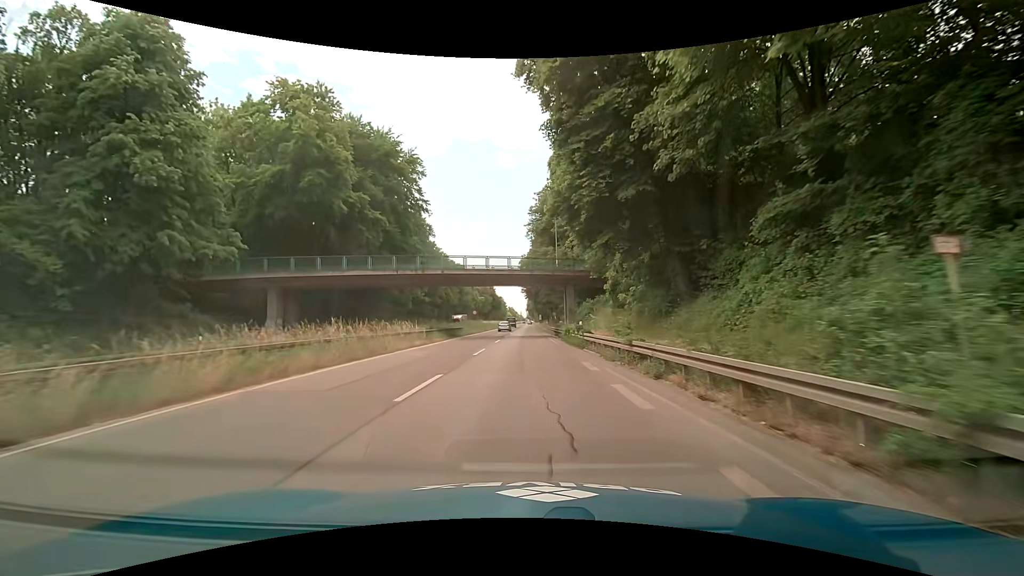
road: trunk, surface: asphalt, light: Day
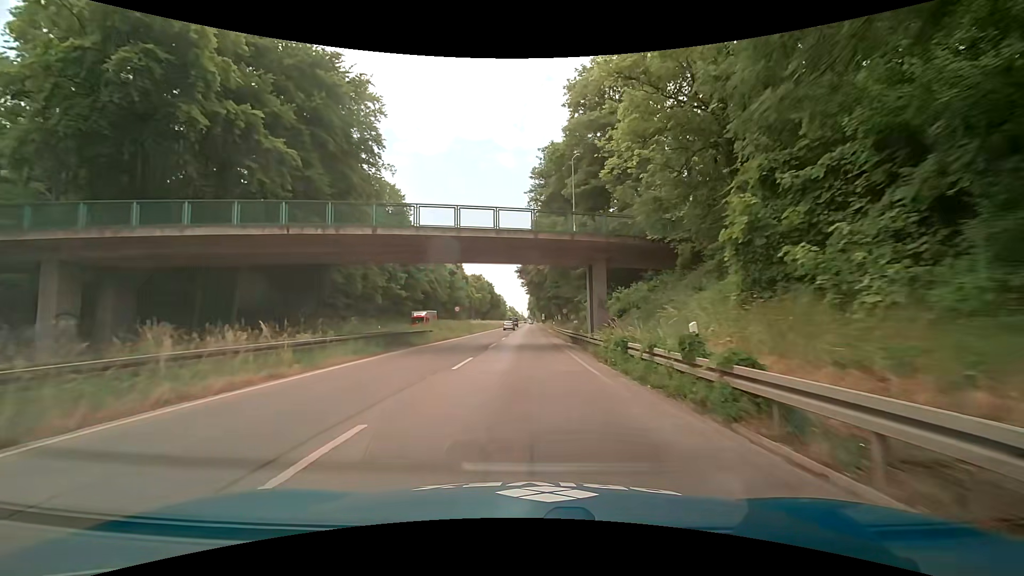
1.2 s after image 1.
(+0.1, +18.4) m; 0°
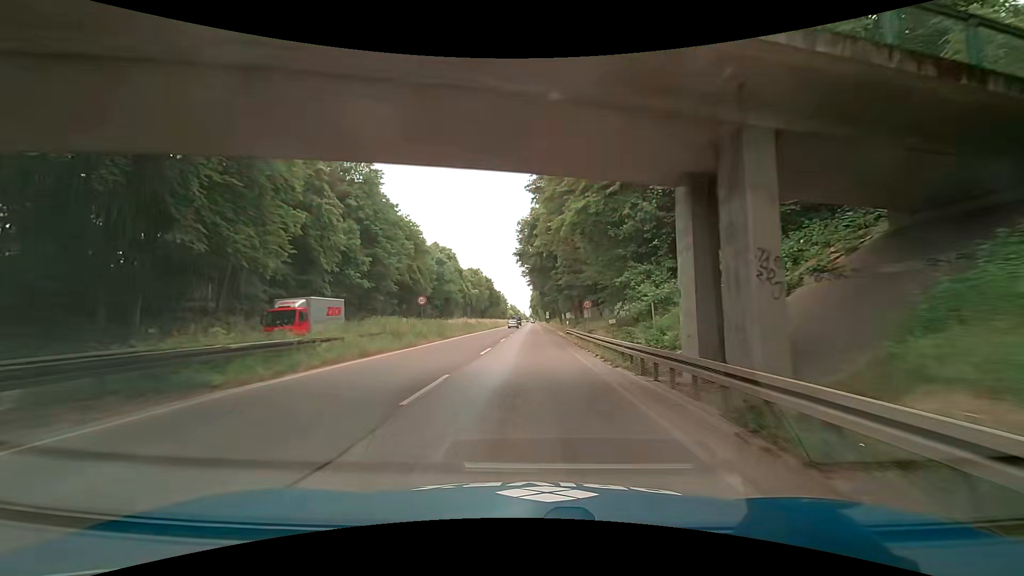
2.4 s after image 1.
(+0.1, +18.4) m; 0°
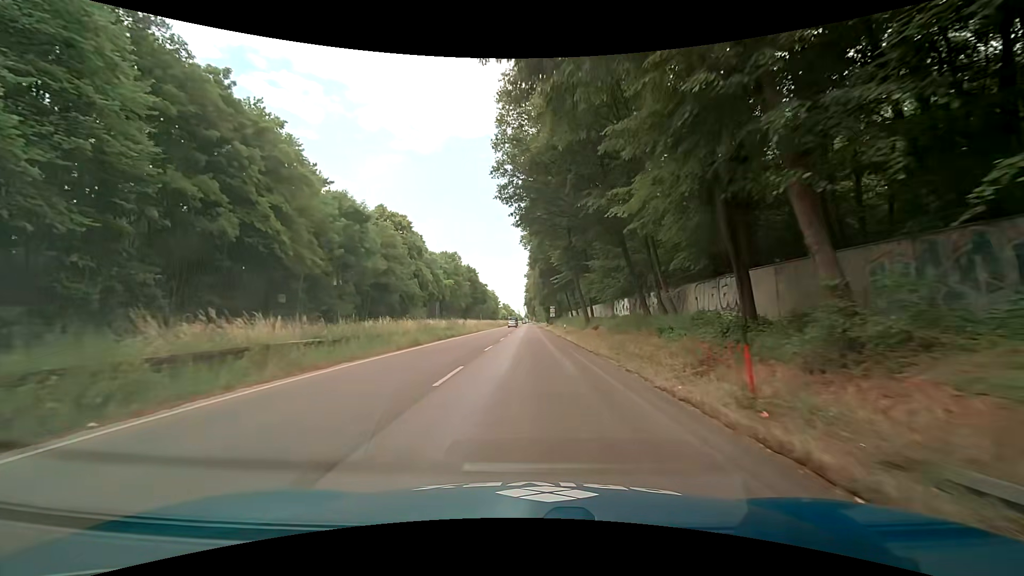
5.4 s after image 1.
(+0.5, +45.9) m; +1°
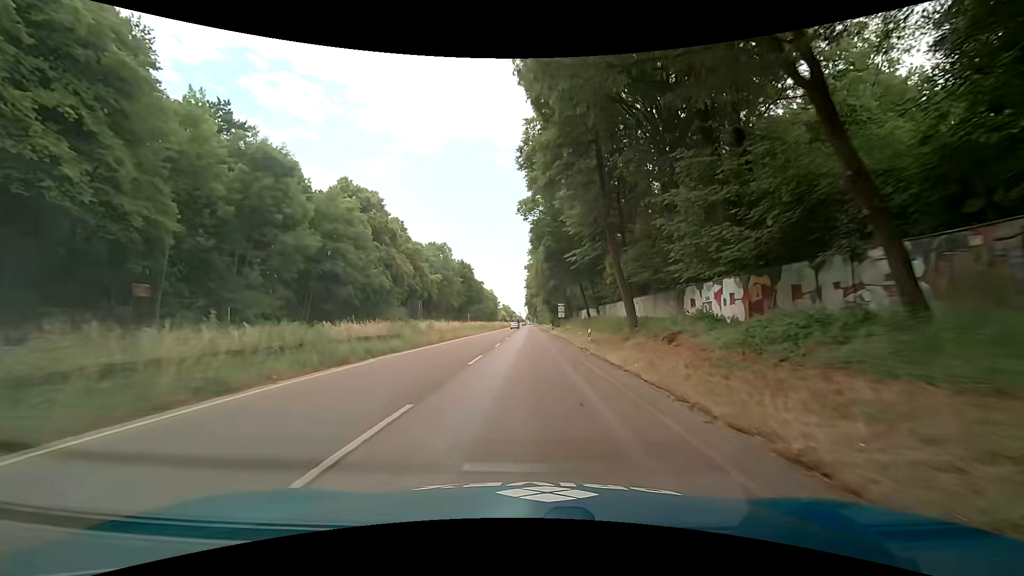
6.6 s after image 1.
(0.0, +18.4) m; 0°
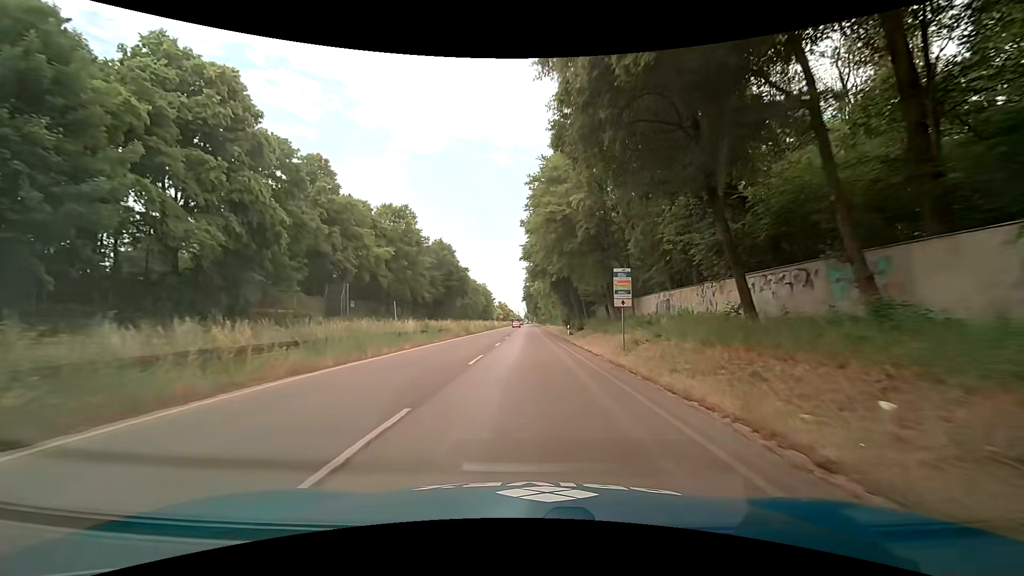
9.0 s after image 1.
(-0.2, +36.7) m; 0°
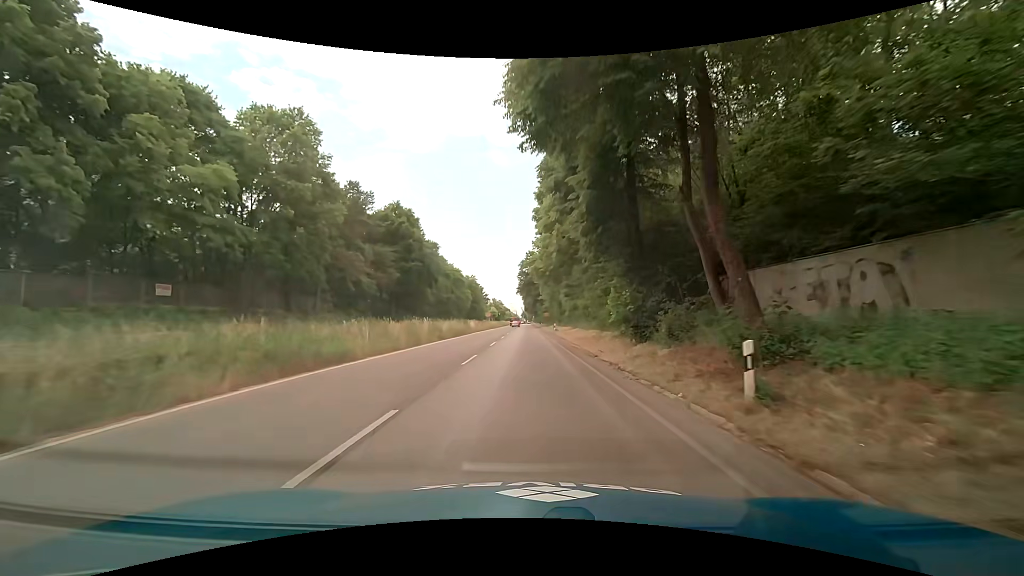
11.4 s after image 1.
(+0.1, +36.6) m; 0°
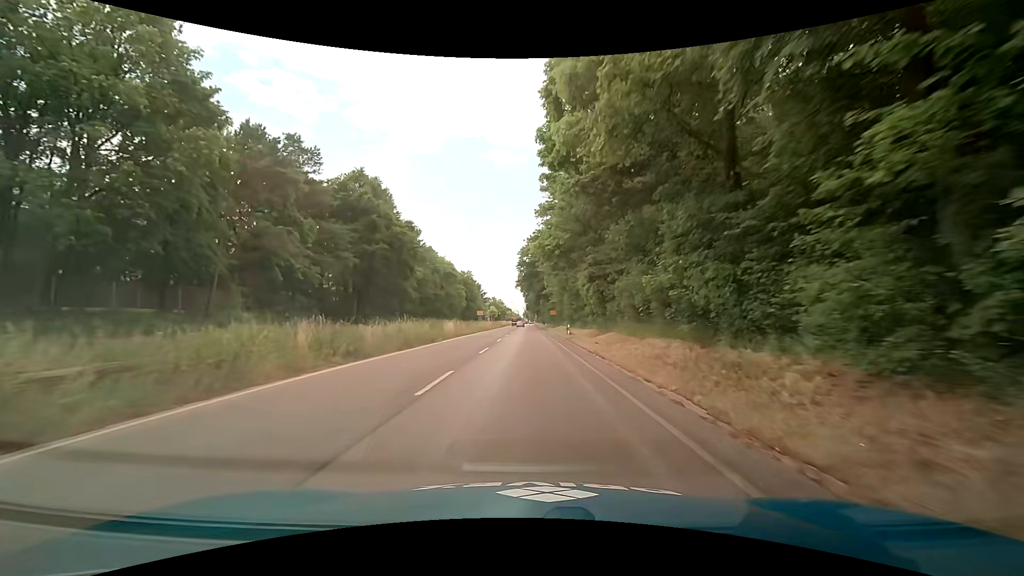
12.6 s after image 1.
(0.0, +18.3) m; -1°
(0, +10) (0, +20) (0, +30) (0, +40) (0, +50) (0, +60) (+1, +70) (+1, +80) (+1, +90) (+1, +100) m
